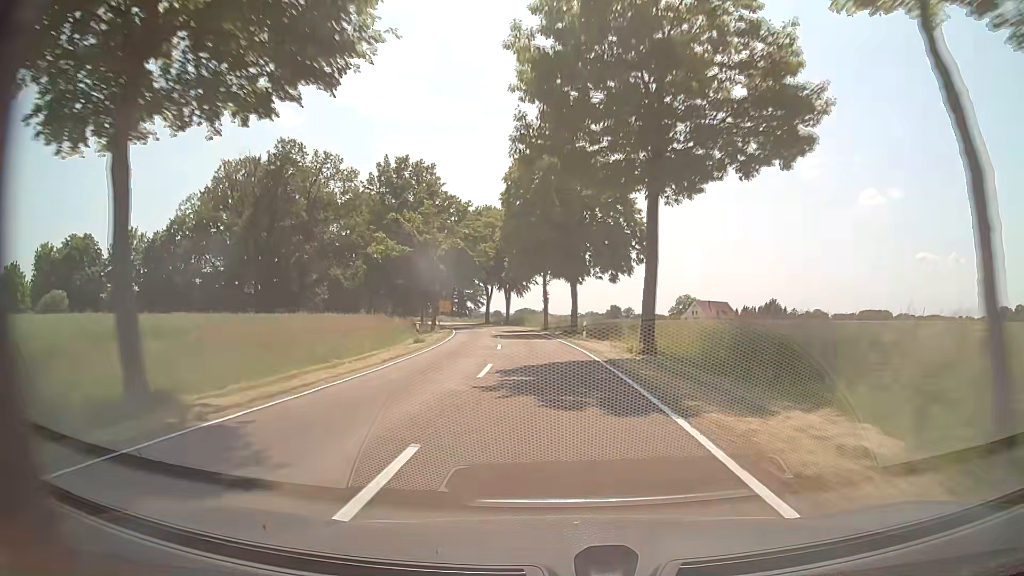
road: tertiary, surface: asphalt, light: Day
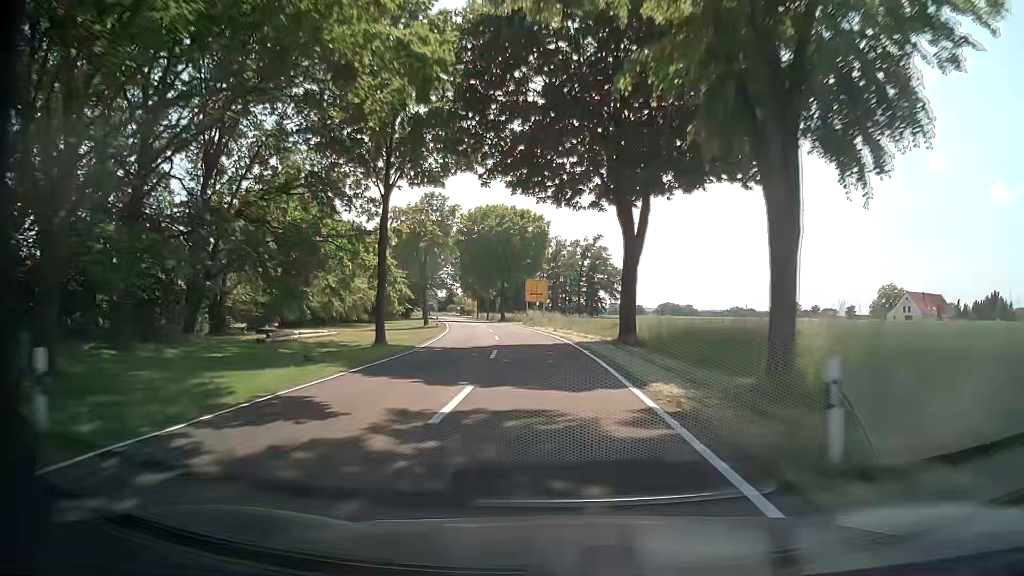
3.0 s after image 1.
(-8.0, +76.5) m; -12°
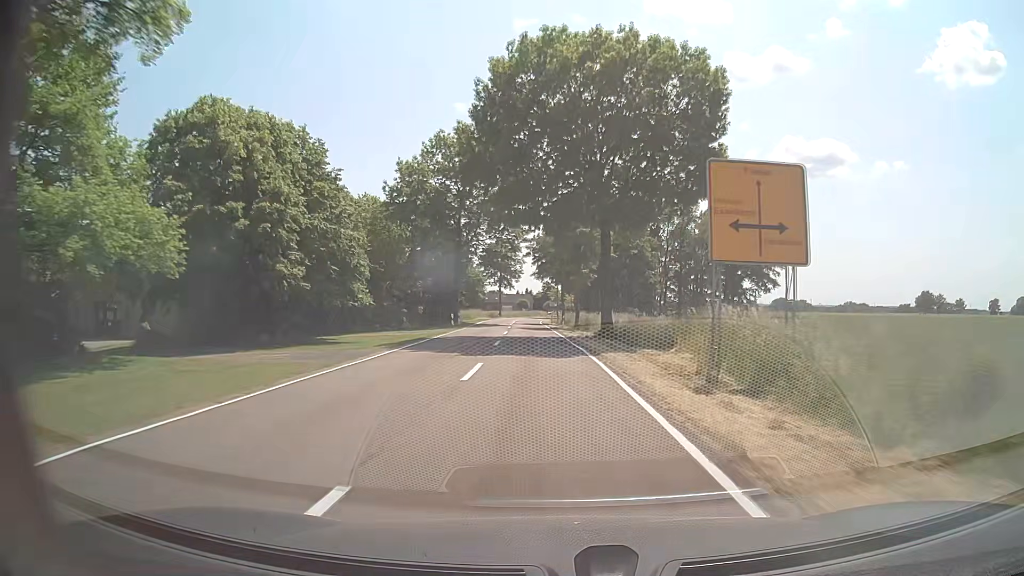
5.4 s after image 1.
(-4.0, +54.0) m; -9°
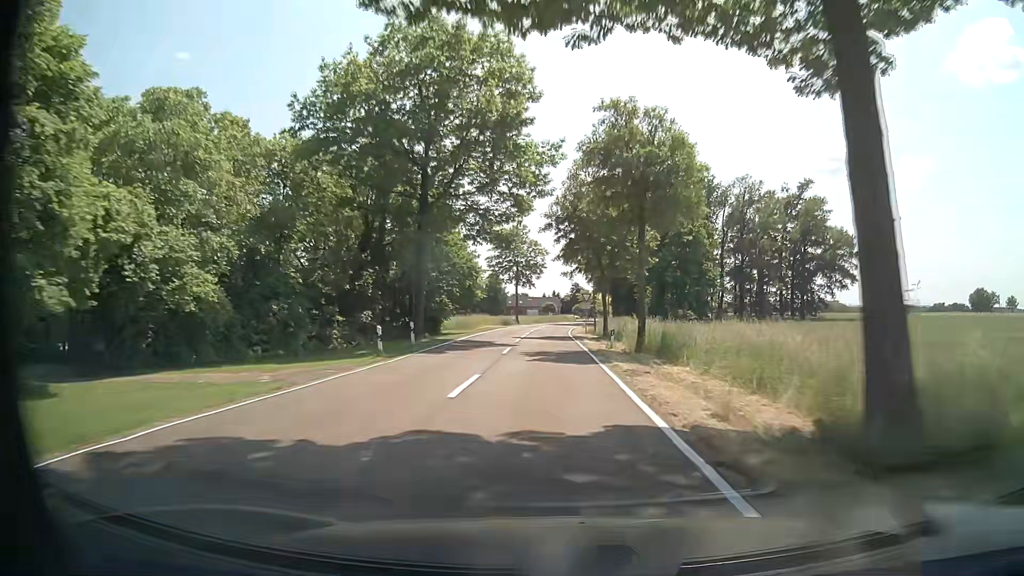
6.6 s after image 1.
(-0.7, +25.2) m; -2°
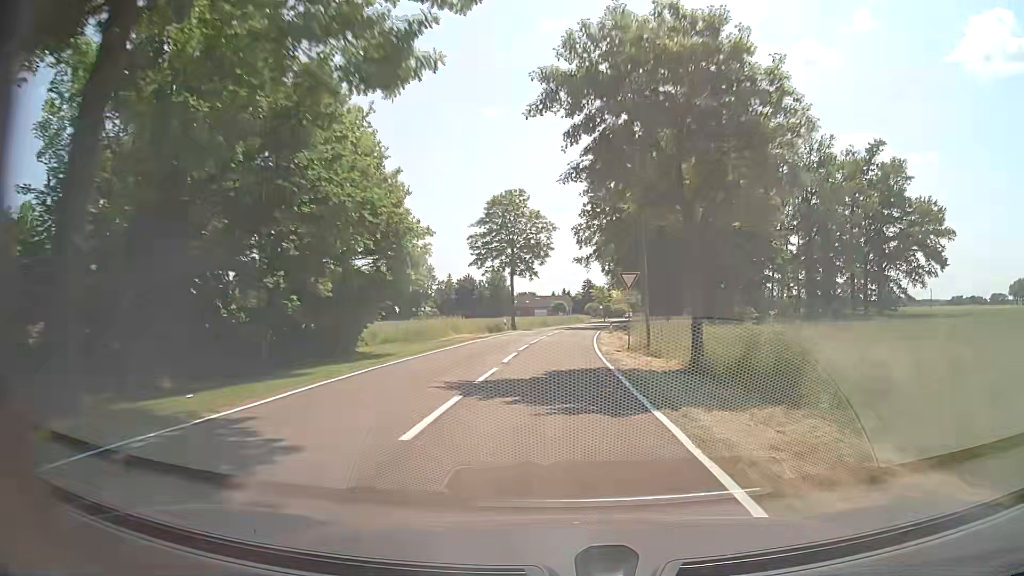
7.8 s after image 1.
(-0.4, +25.6) m; -1°
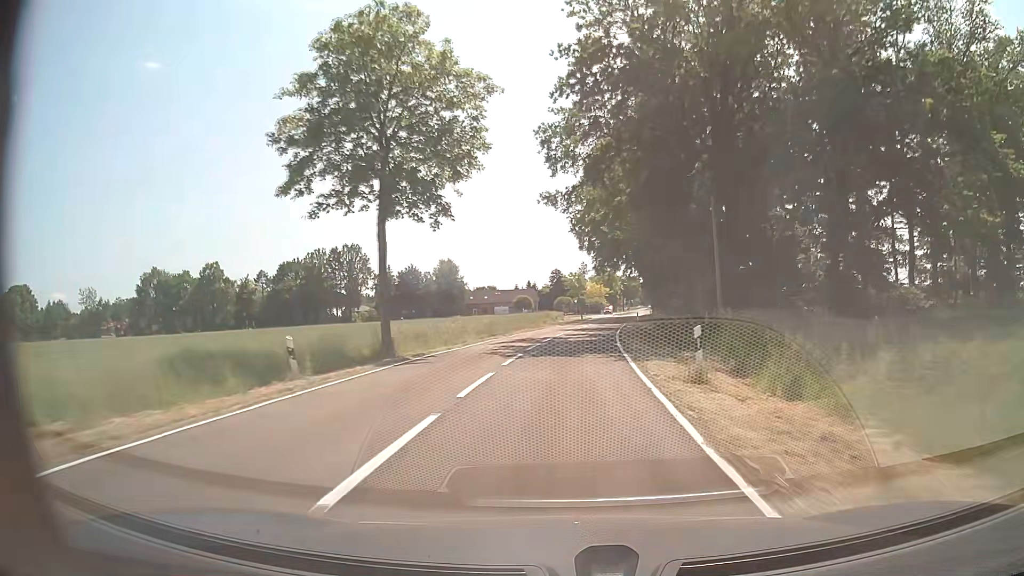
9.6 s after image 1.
(+0.7, +38.6) m; +3°
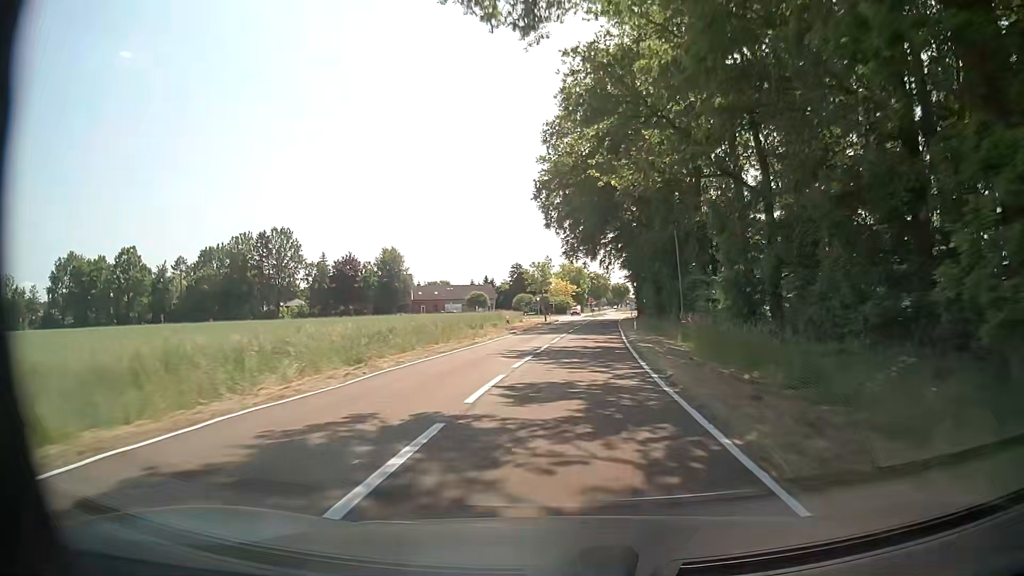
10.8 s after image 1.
(+0.5, +24.3) m; +3°
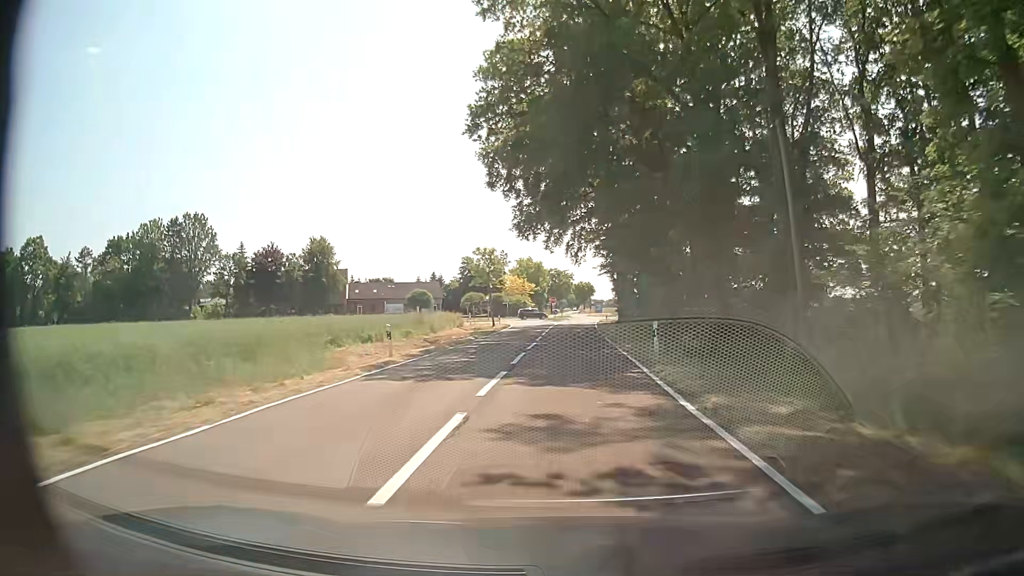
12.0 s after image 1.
(+0.6, +22.6) m; +4°
(0, +10) (0, +20) (0, +30) (+1, +40) (+1, +50) (+1, +60) (+2, +70) (+2, +80) (+3, +90) (+4, +100) m
